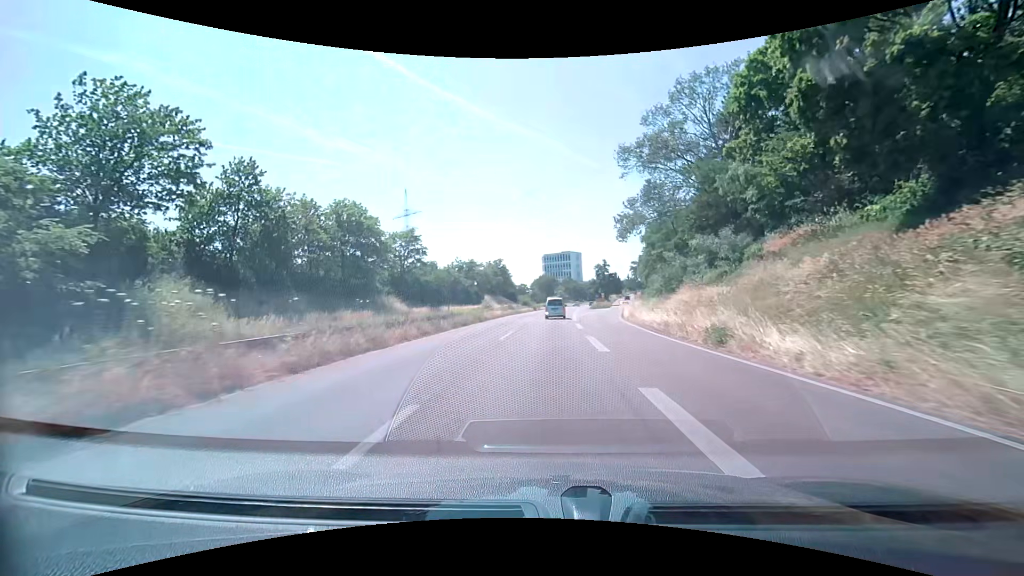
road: trunk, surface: asphalt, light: Day
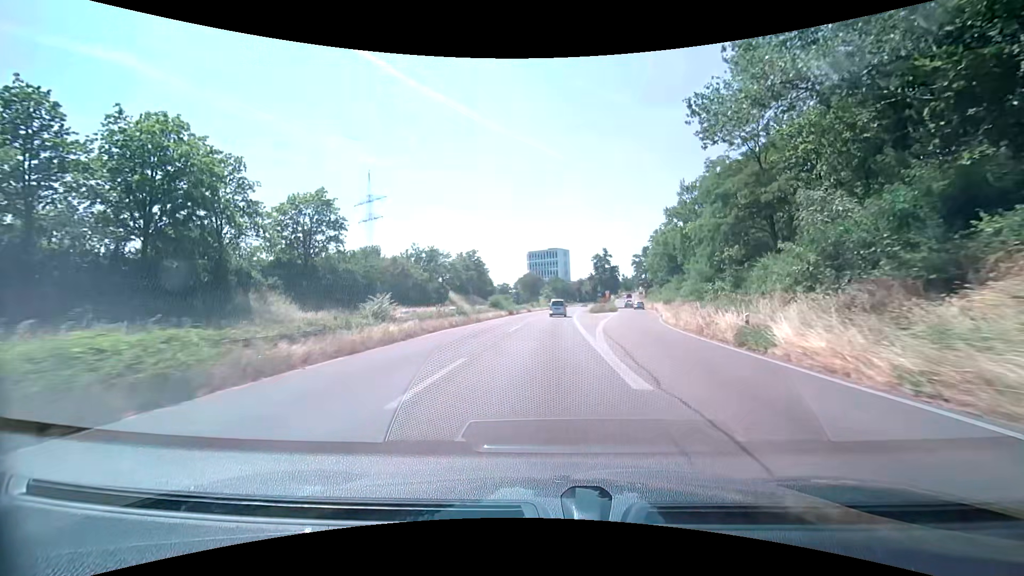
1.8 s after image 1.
(+0.4, +29.9) m; +1°
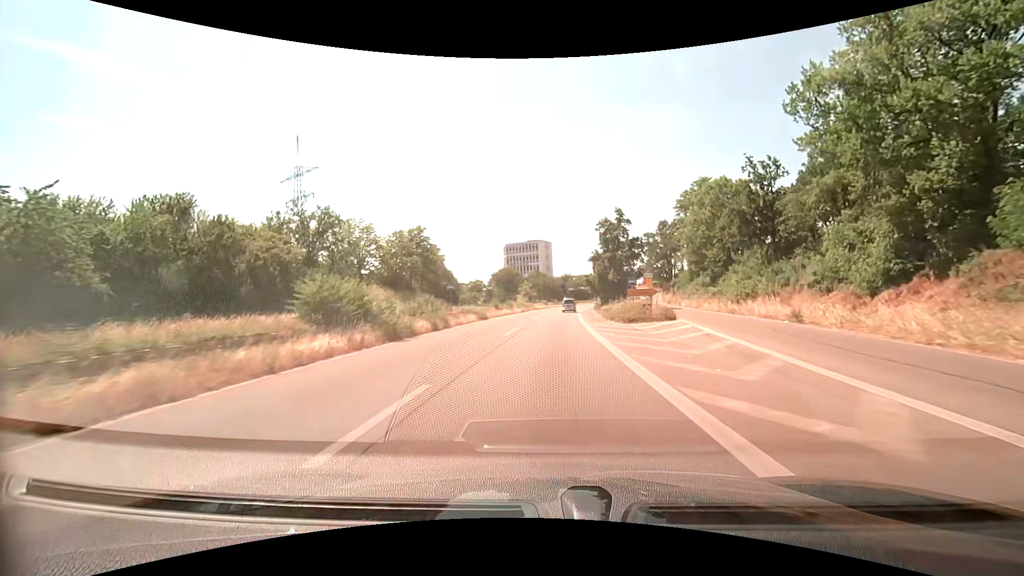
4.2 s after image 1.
(+0.8, +40.4) m; +2°
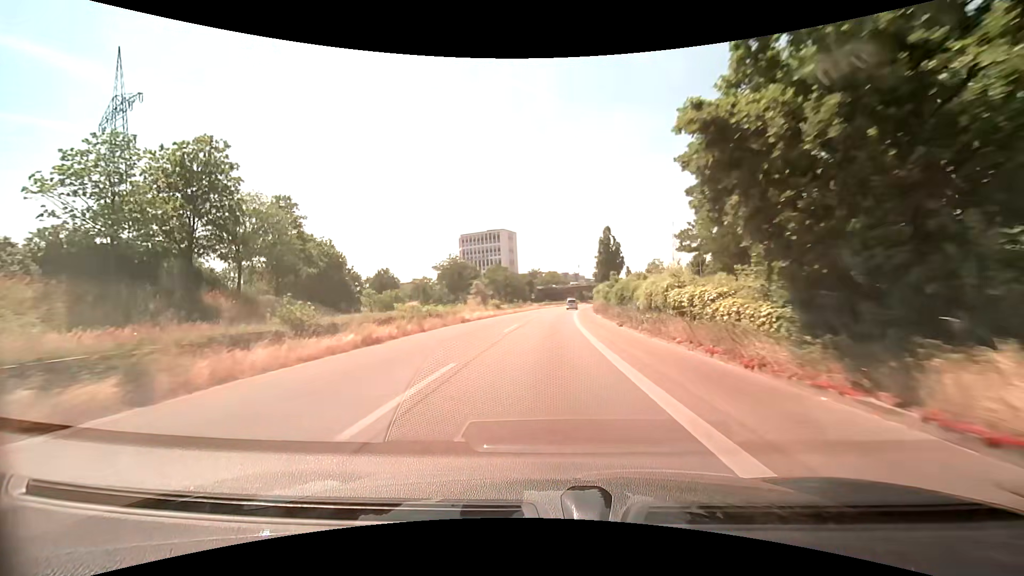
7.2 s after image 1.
(+1.8, +51.0) m; +4°
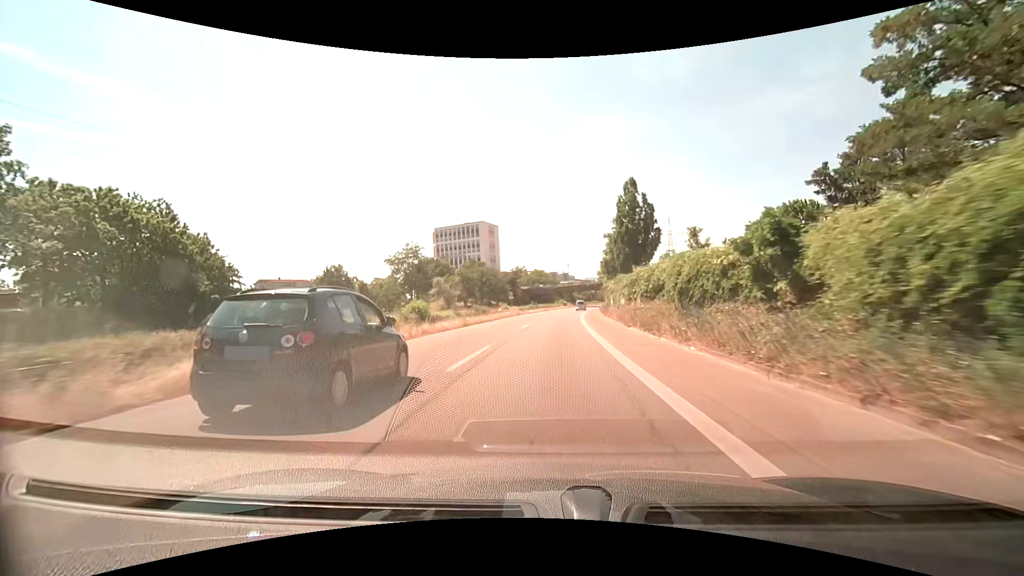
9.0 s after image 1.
(+0.3, +30.9) m; +1°
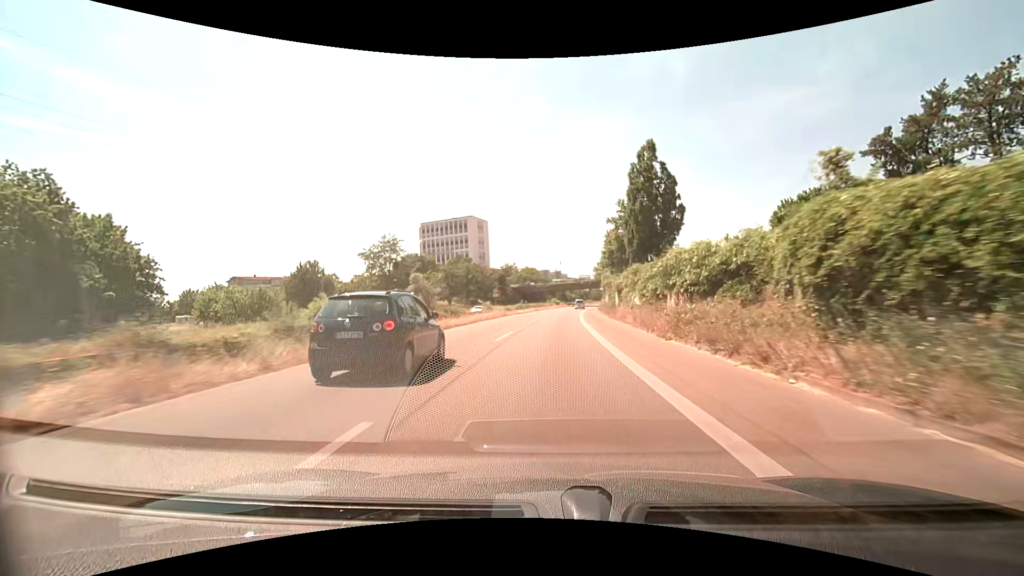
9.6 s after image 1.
(+0.1, +10.3) m; +1°
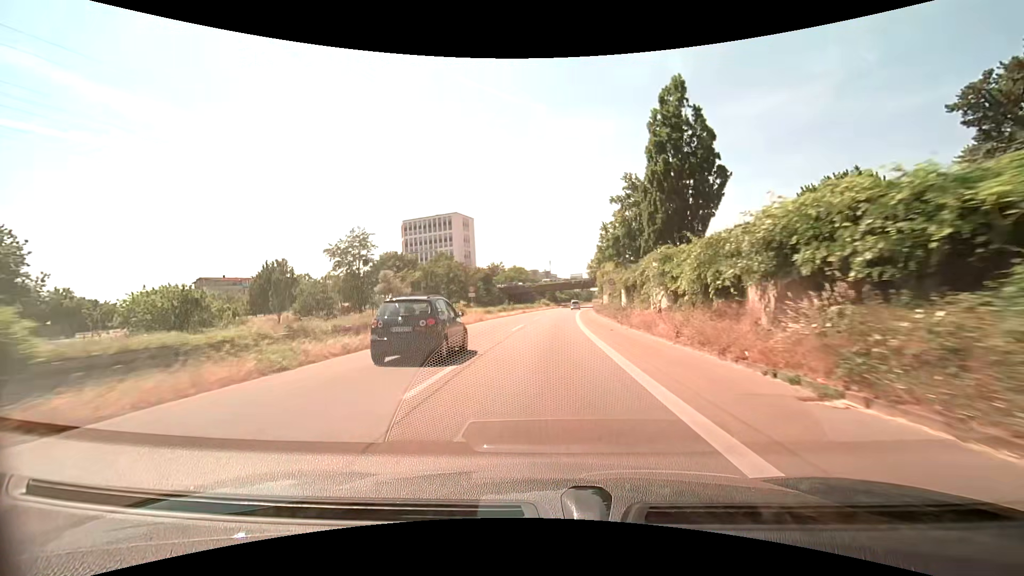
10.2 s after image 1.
(+0.1, +10.4) m; +1°
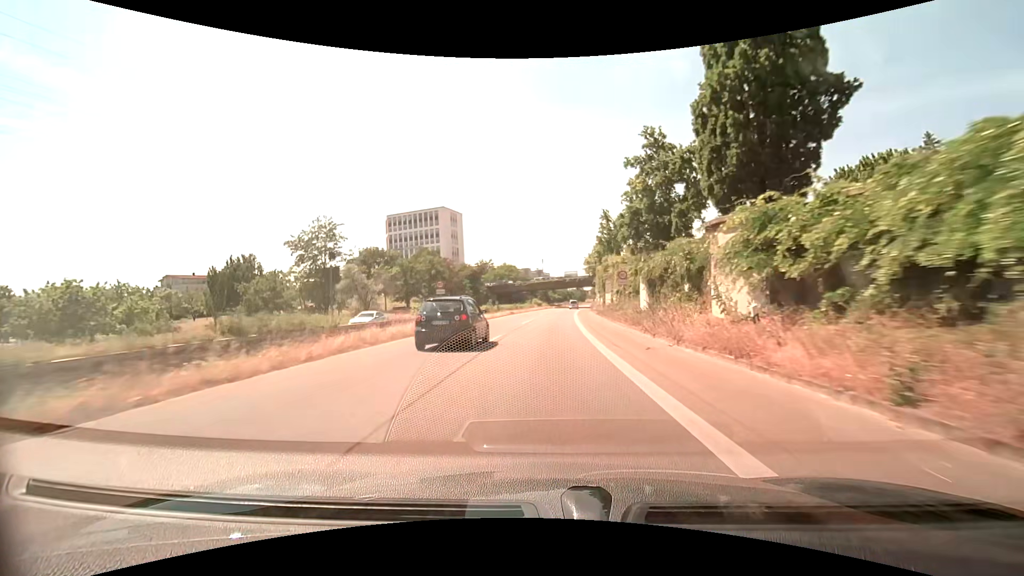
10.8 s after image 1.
(+0.1, +10.4) m; 0°
(0, +10) (0, +20) (+1, +30) (+1, +40) (+1, +50) (+2, +60) (+3, +70) (+4, +80) (+5, +90) (+6, +100) m
